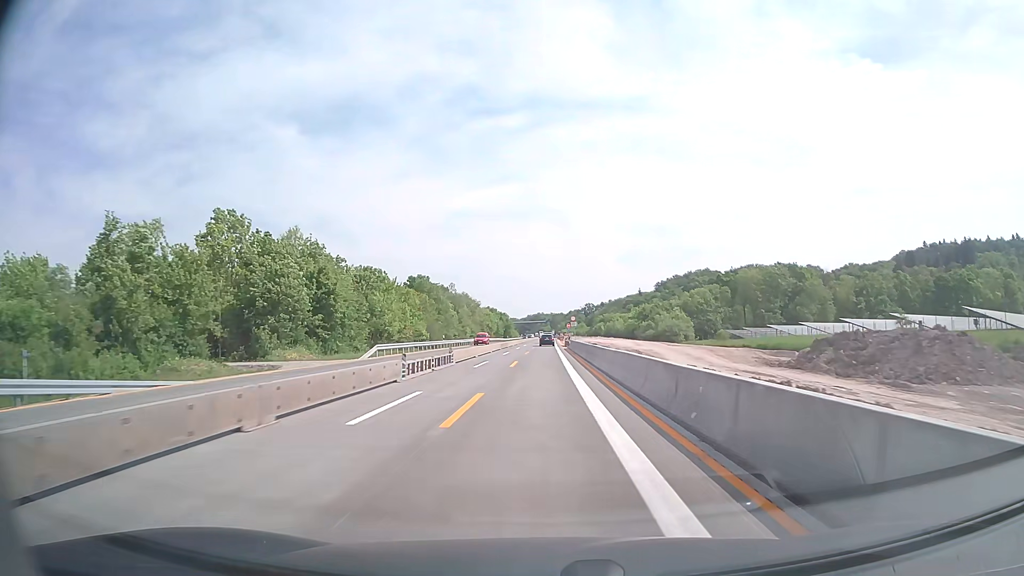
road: motorway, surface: concrete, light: Day
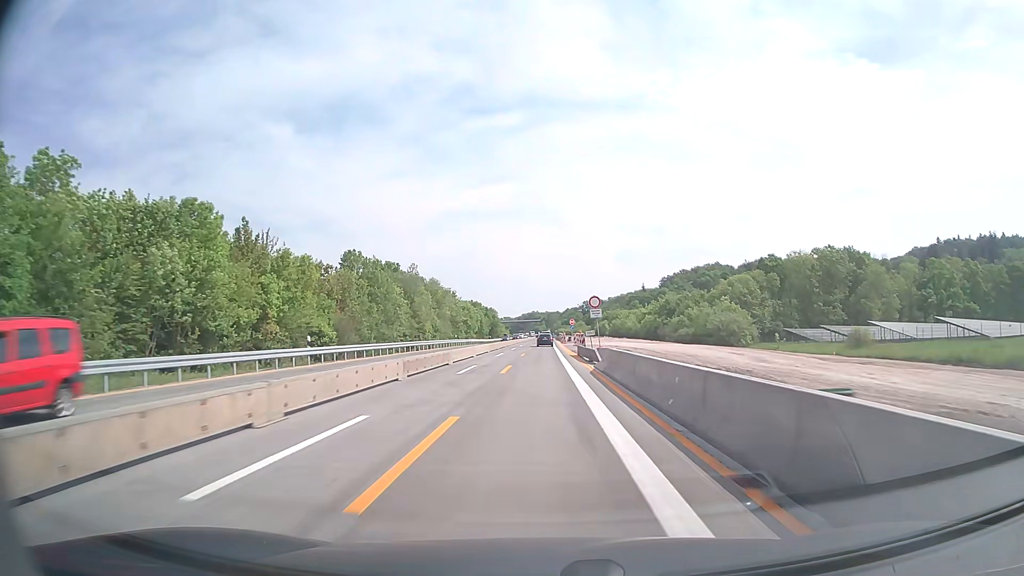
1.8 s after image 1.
(+0.1, +40.7) m; 0°
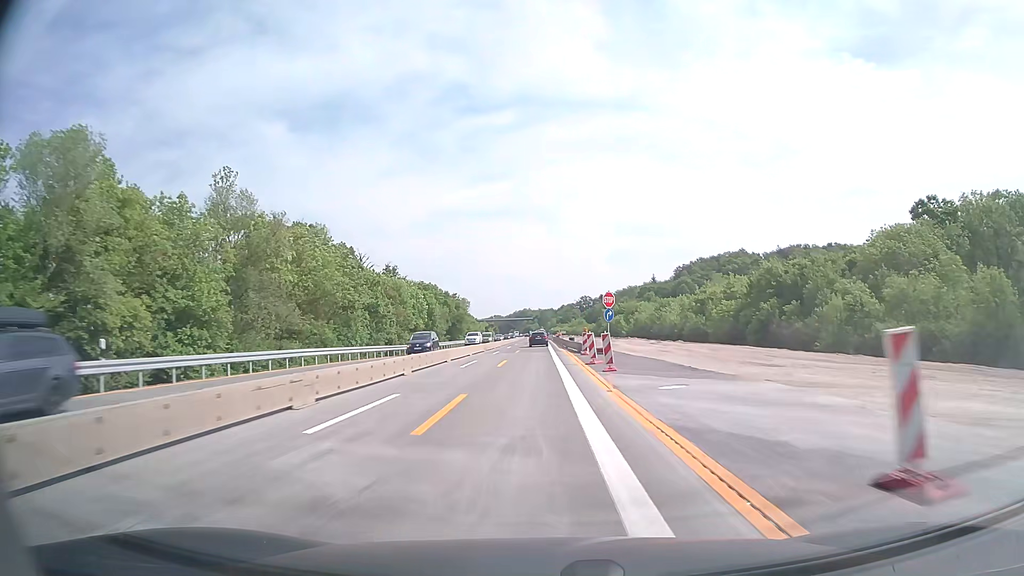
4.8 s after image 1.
(+0.3, +67.8) m; 0°
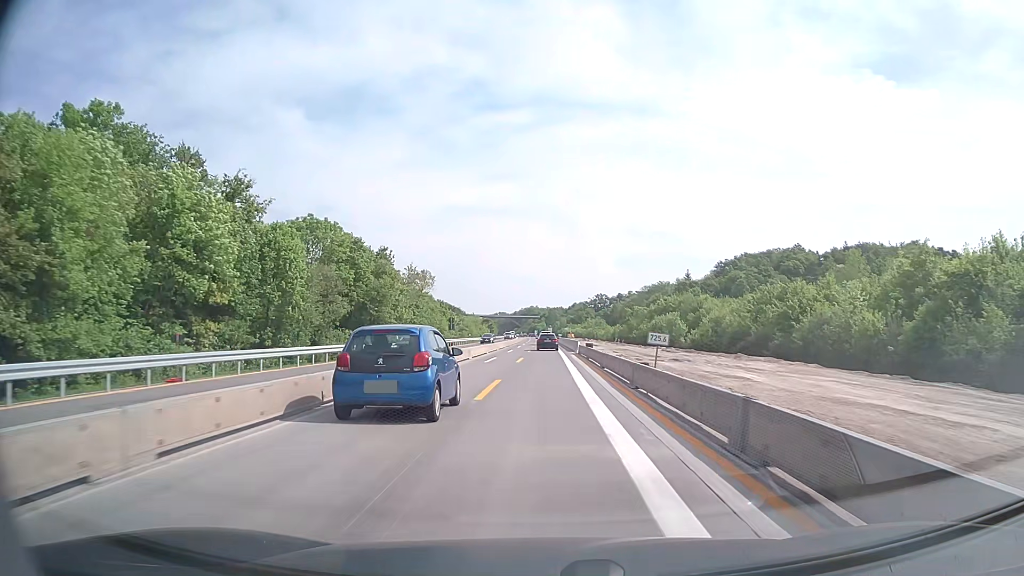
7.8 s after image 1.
(-0.4, +66.4) m; -1°
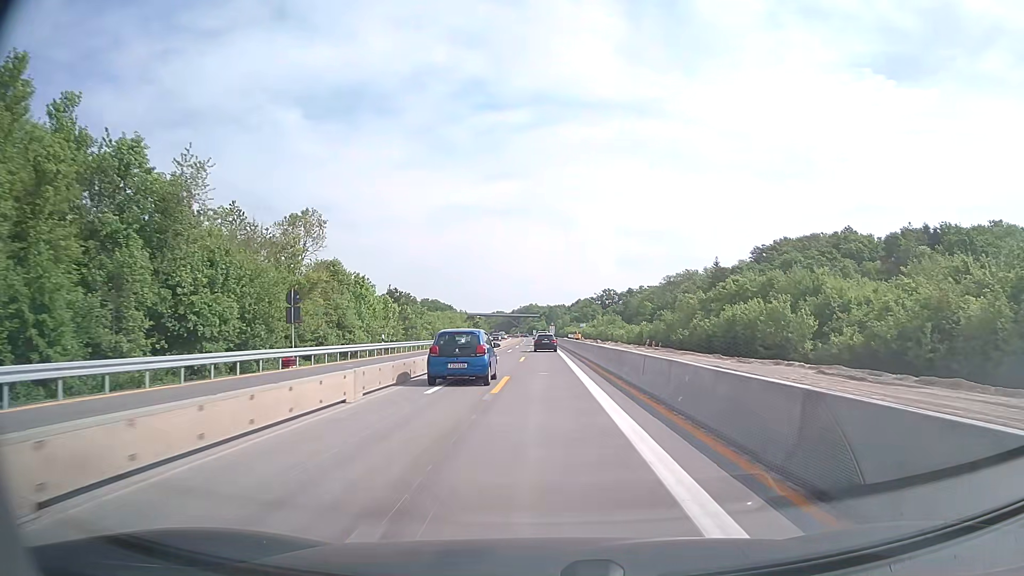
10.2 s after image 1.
(+0.2, +52.4) m; 0°
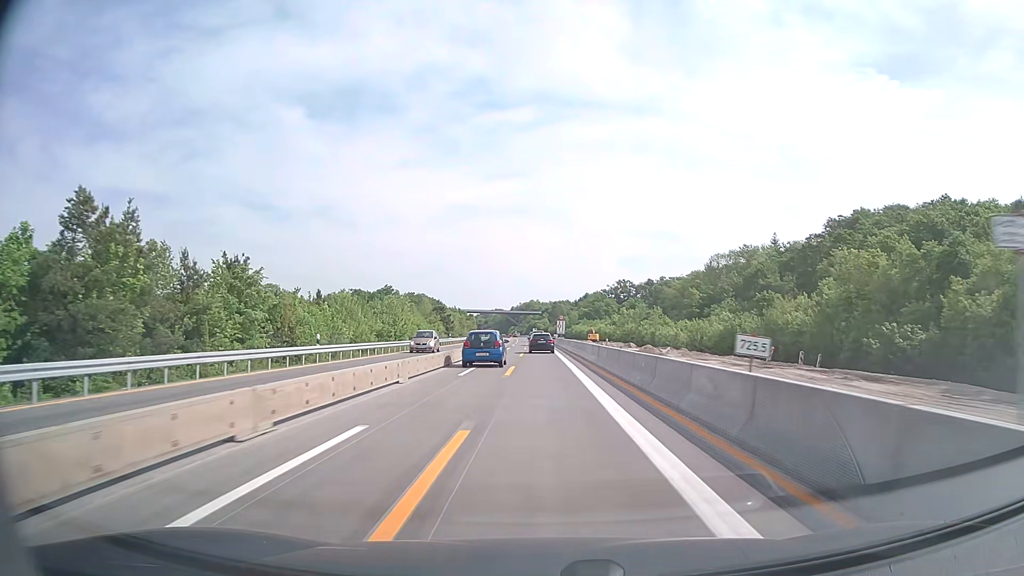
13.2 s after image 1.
(-0.2, +65.1) m; 0°
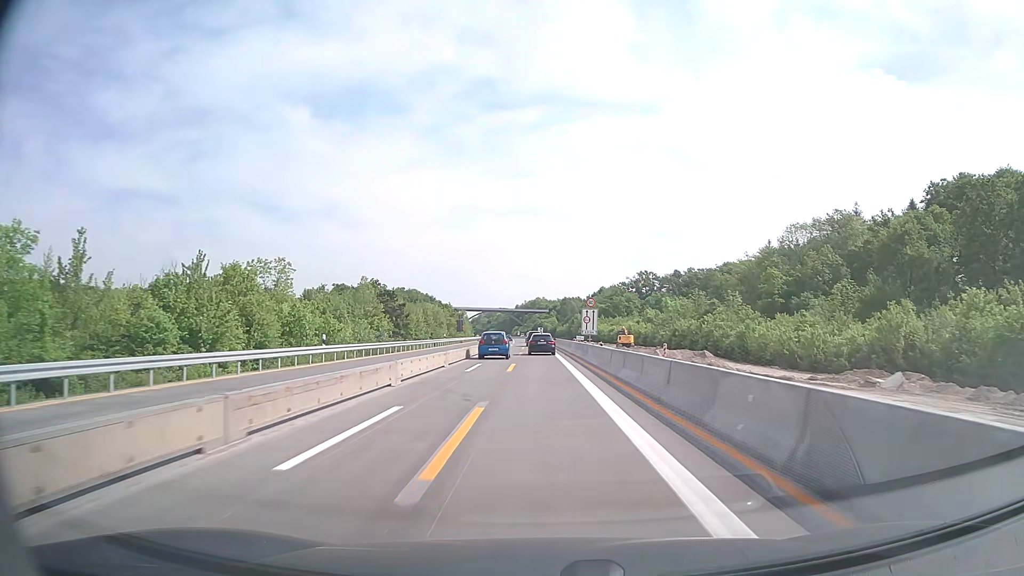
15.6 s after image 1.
(-0.4, +50.9) m; -1°
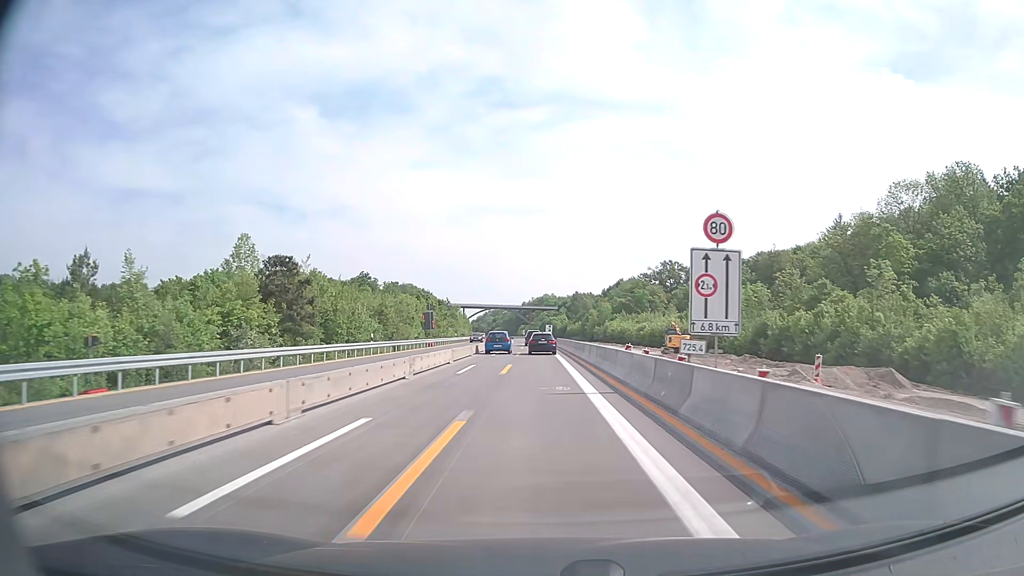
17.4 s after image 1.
(-0.2, +37.7) m; -1°
(0, +10) (0, +20) (0, +30) (0, +40) (0, +50) (0, +60) (-1, +70) (-1, +80) (-1, +90) (-2, +100) m
